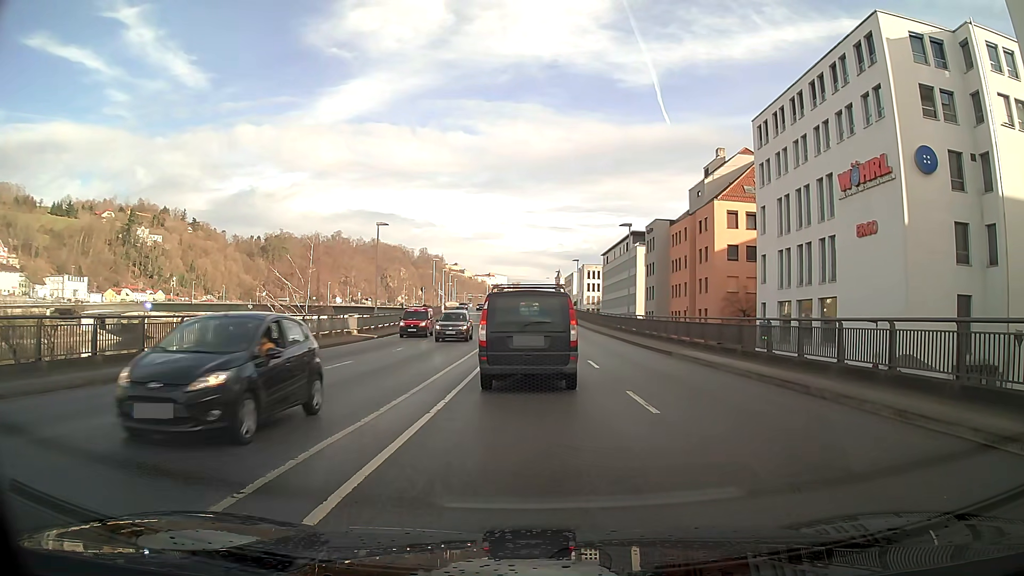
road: primary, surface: asphalt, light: Day
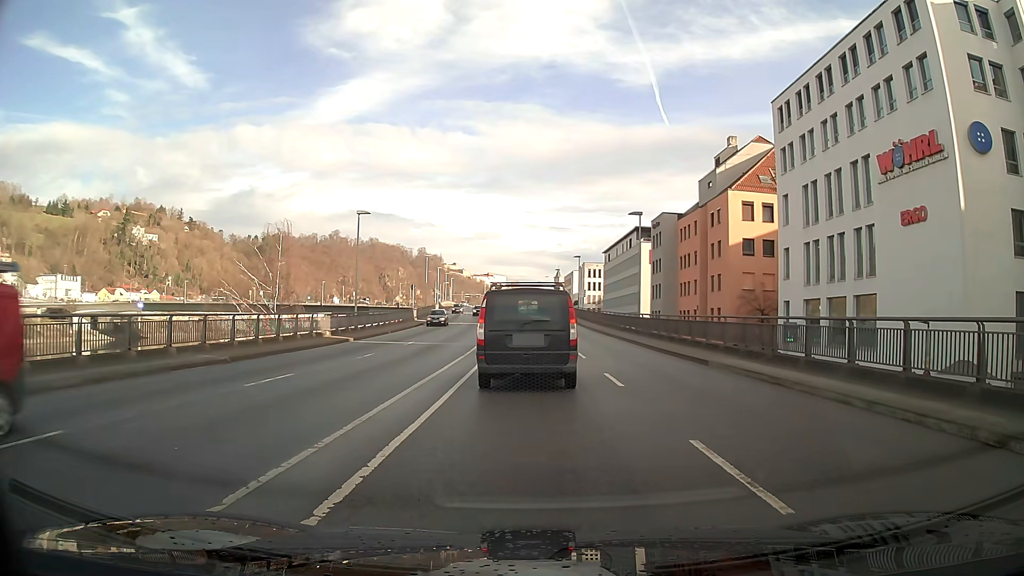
(0.0, +5.4) m; 0°
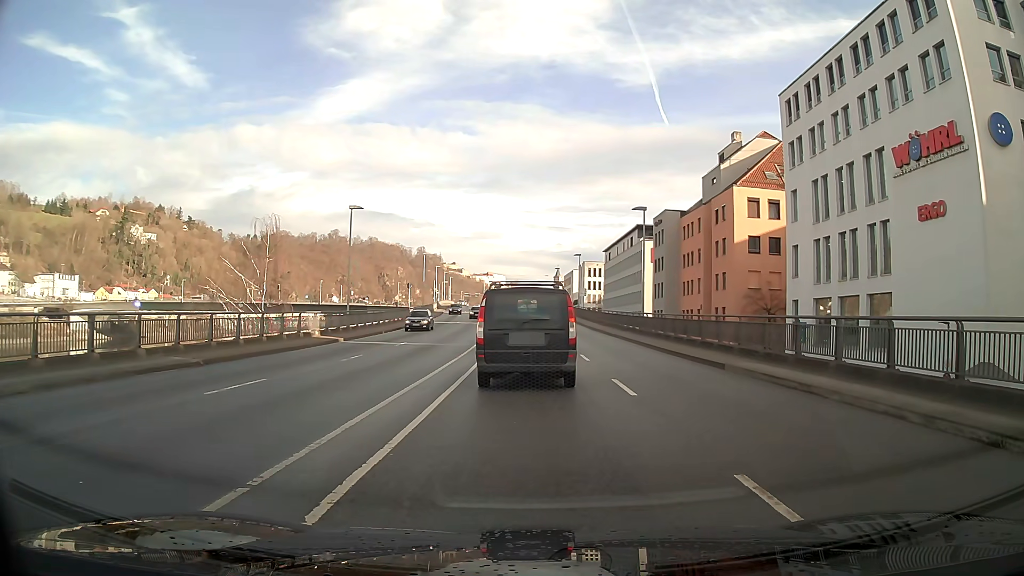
(0.0, +1.8) m; 0°
